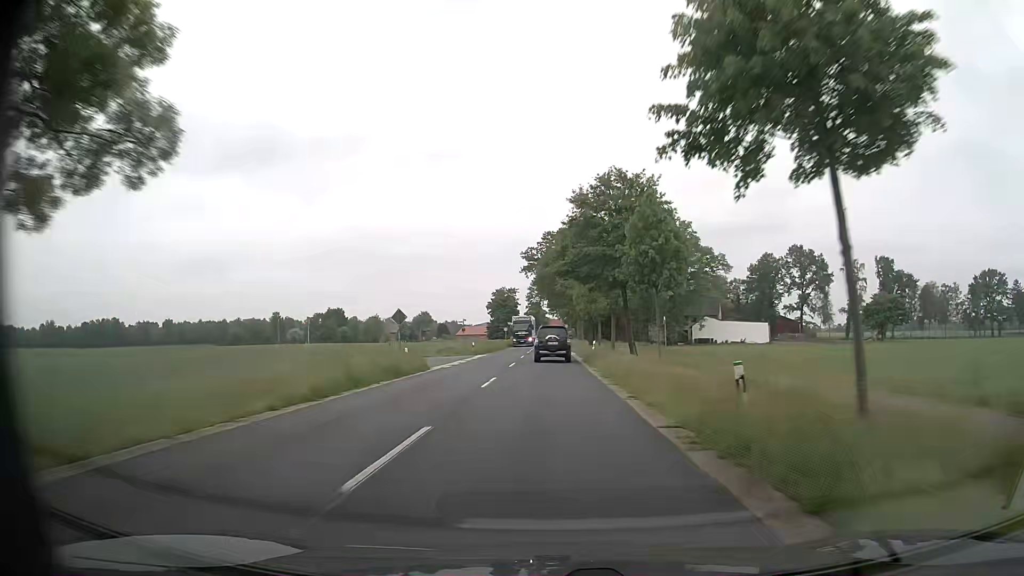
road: secondary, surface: asphalt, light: Day
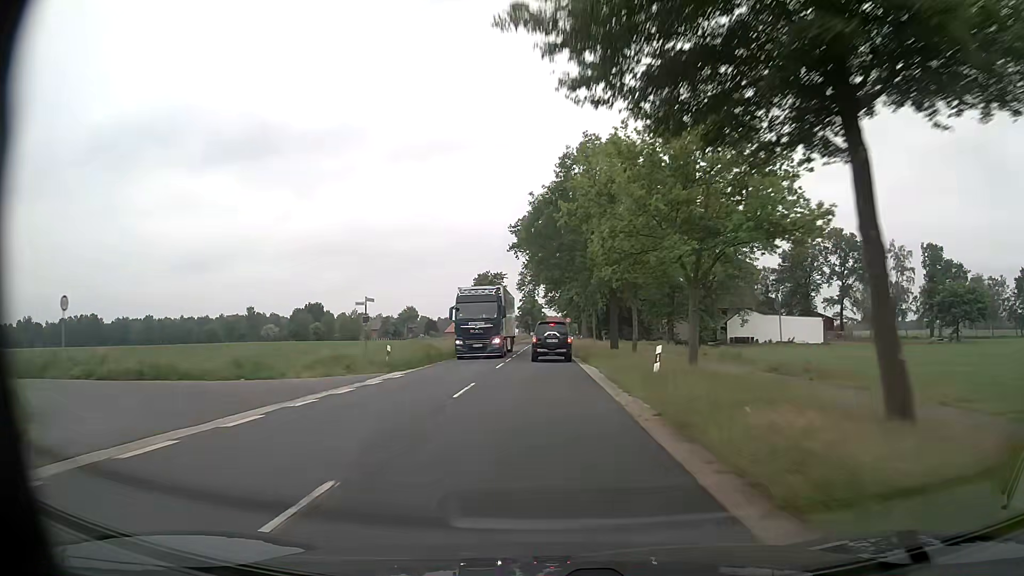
(+0.2, +27.9) m; 0°
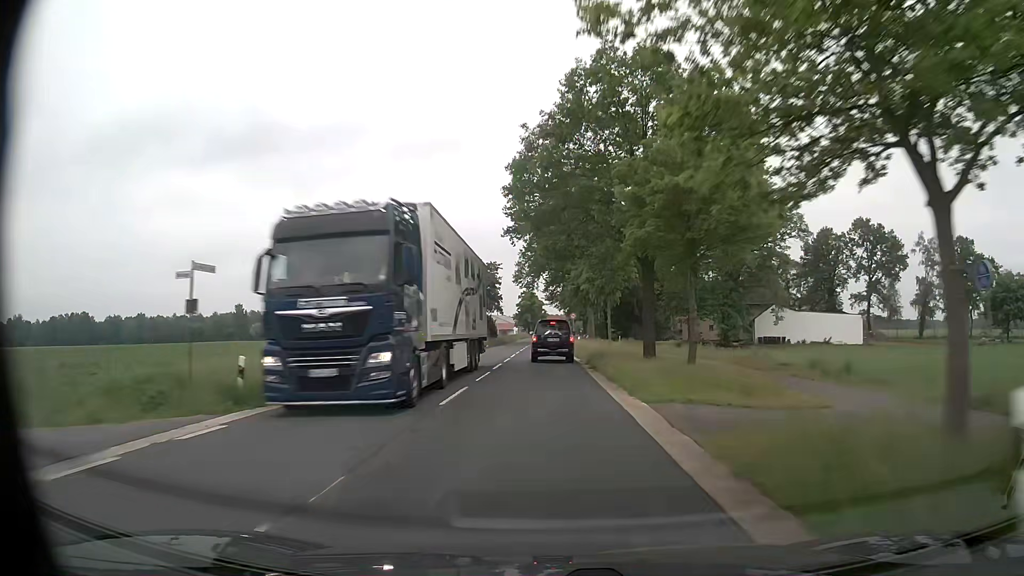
(0.0, +13.4) m; 0°
